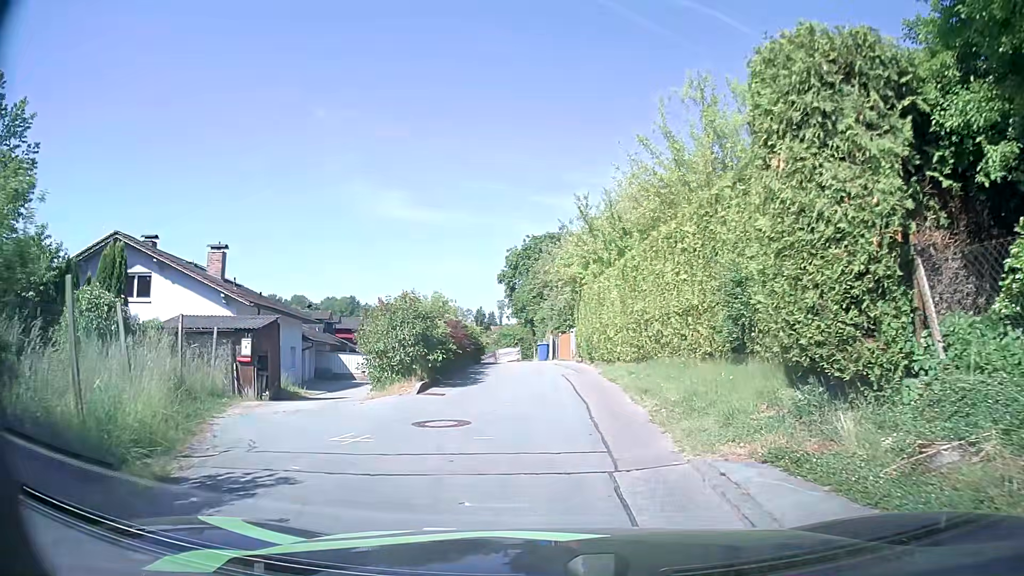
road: residential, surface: asphalt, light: Day
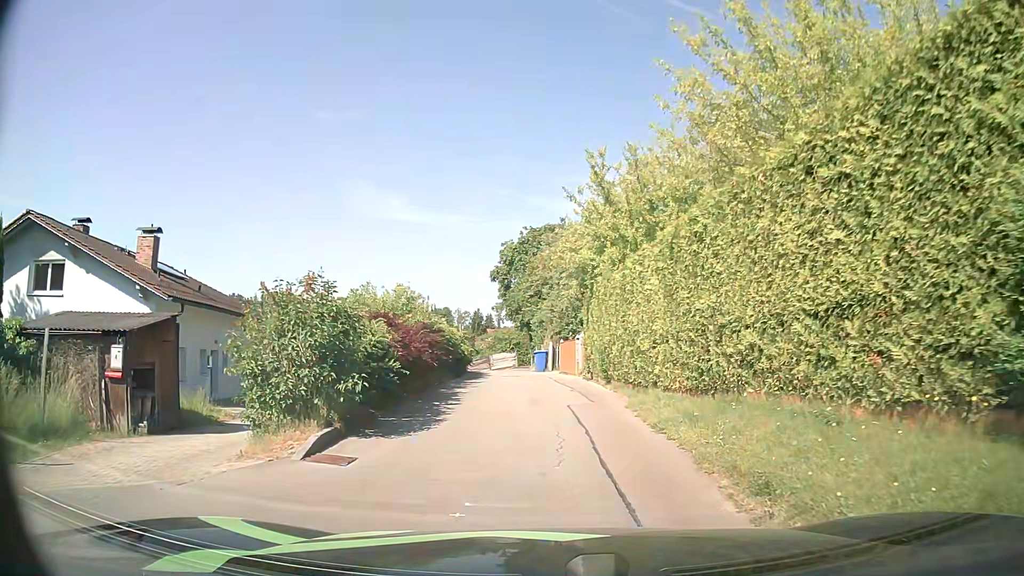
(0.0, +6.2) m; -1°
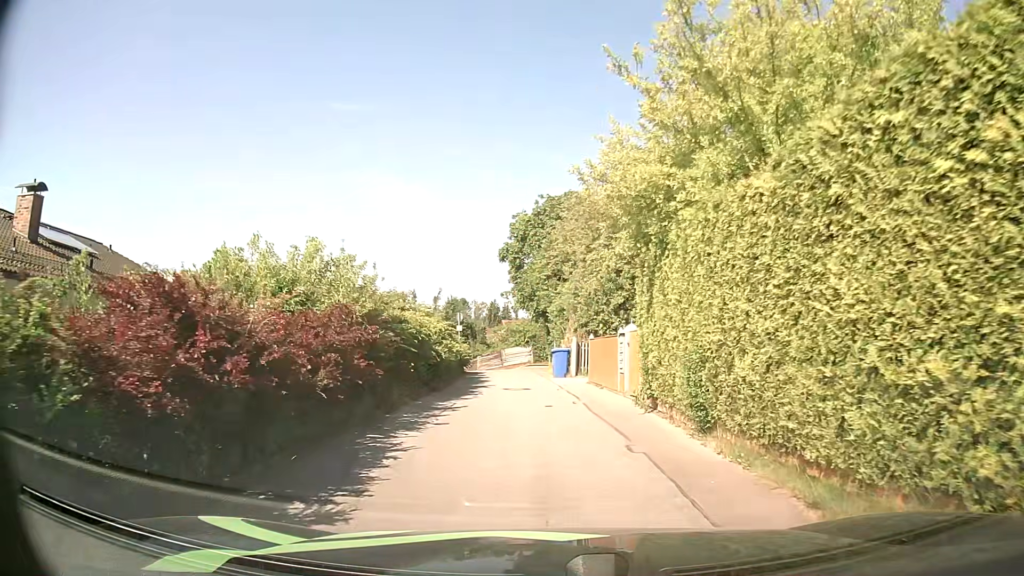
(0.0, +8.6) m; -1°
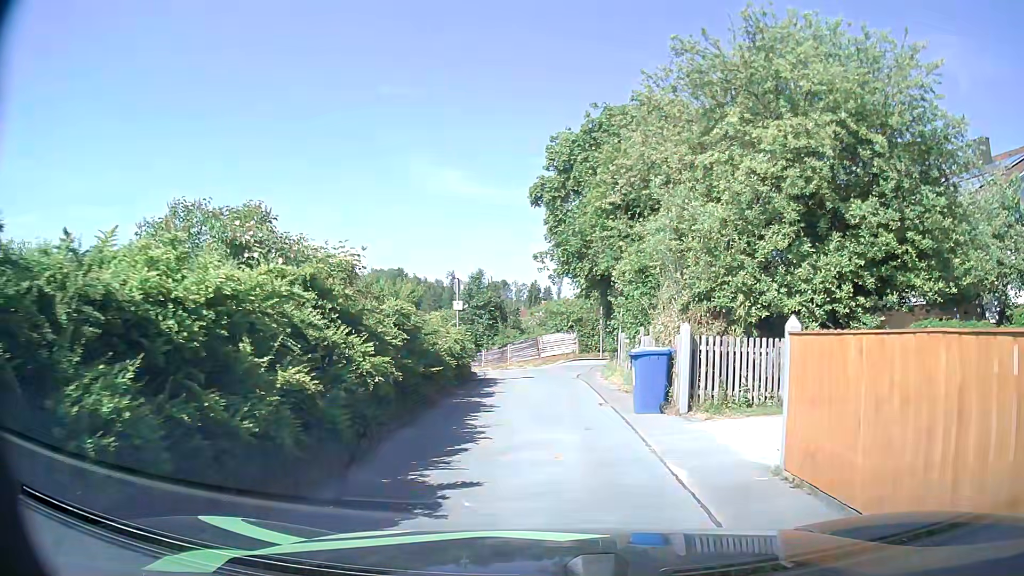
(-0.2, +13.6) m; -4°
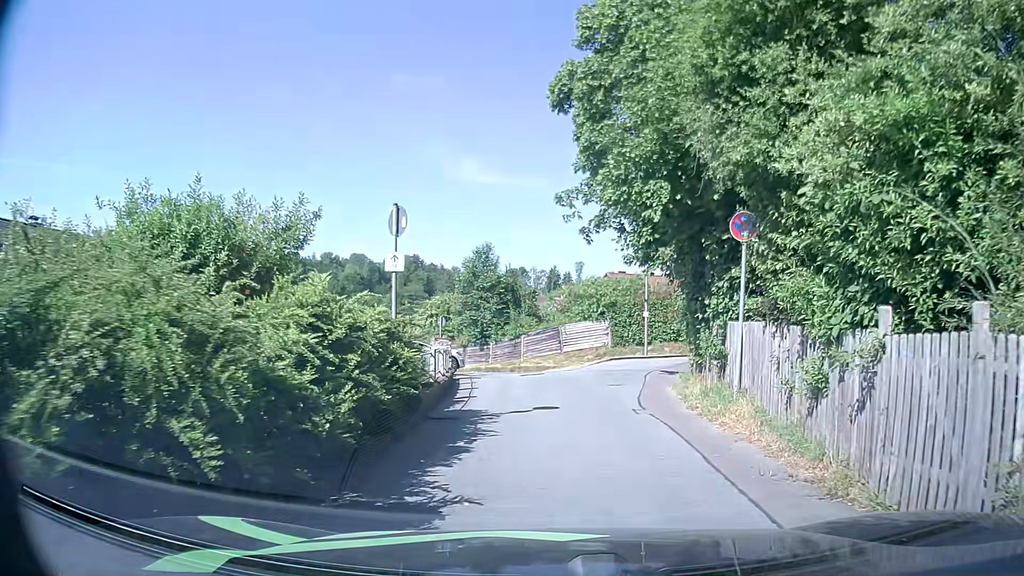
(-0.1, +10.4) m; -1°
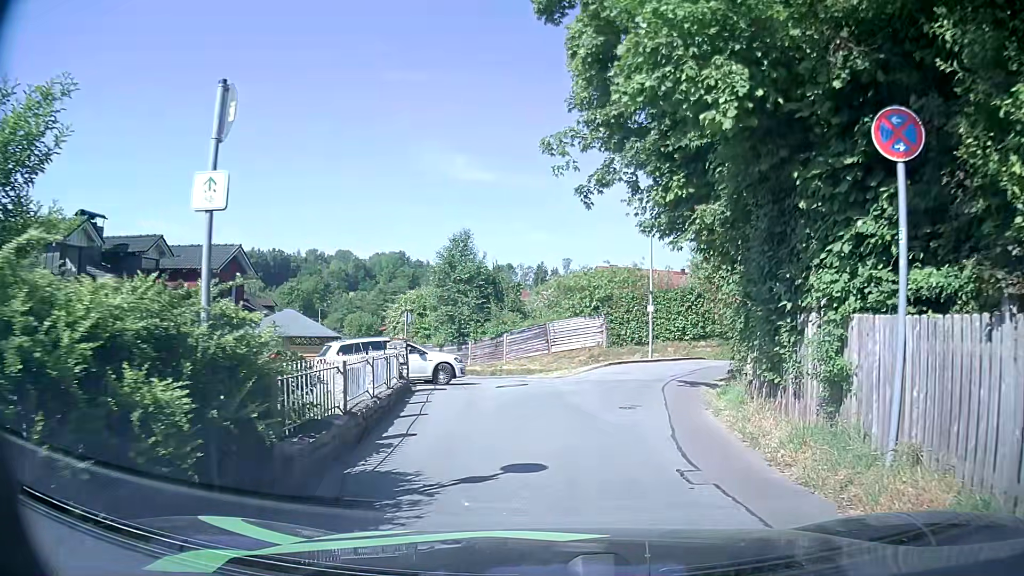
(0.0, +4.8) m; +3°
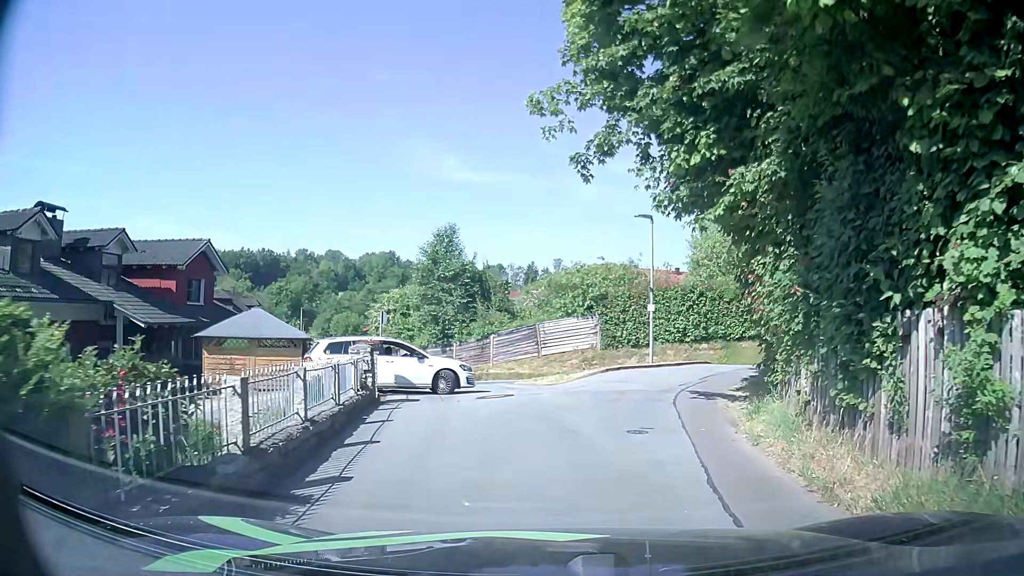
(0.0, +2.4) m; -1°
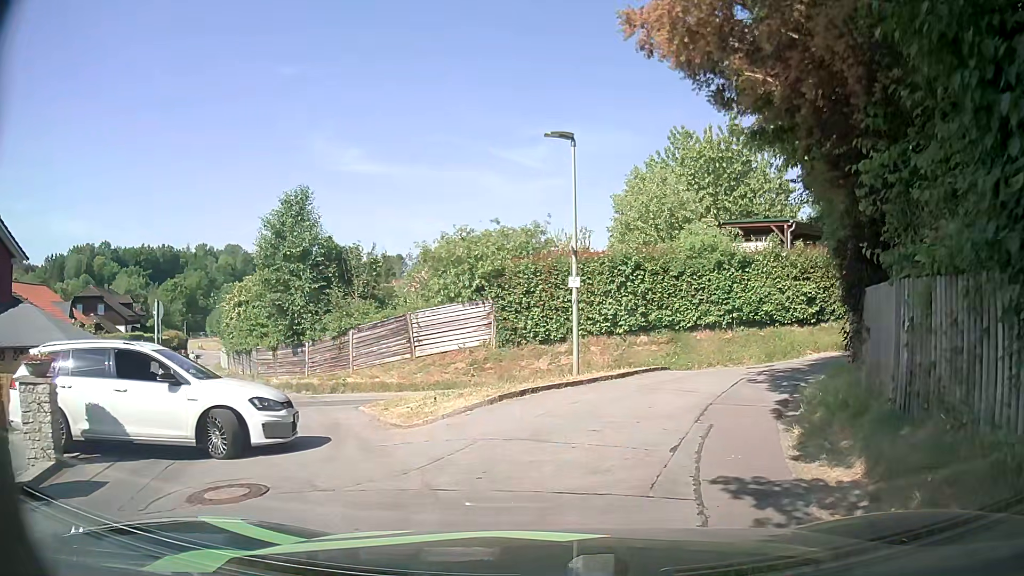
(+0.7, +8.6) m; +7°
